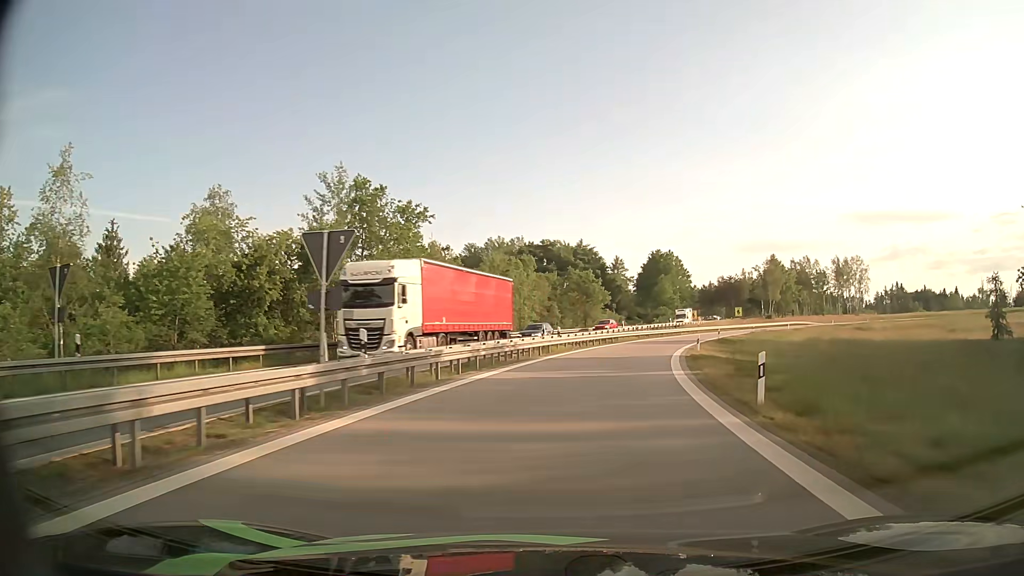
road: motorway_link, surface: asphalt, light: Day
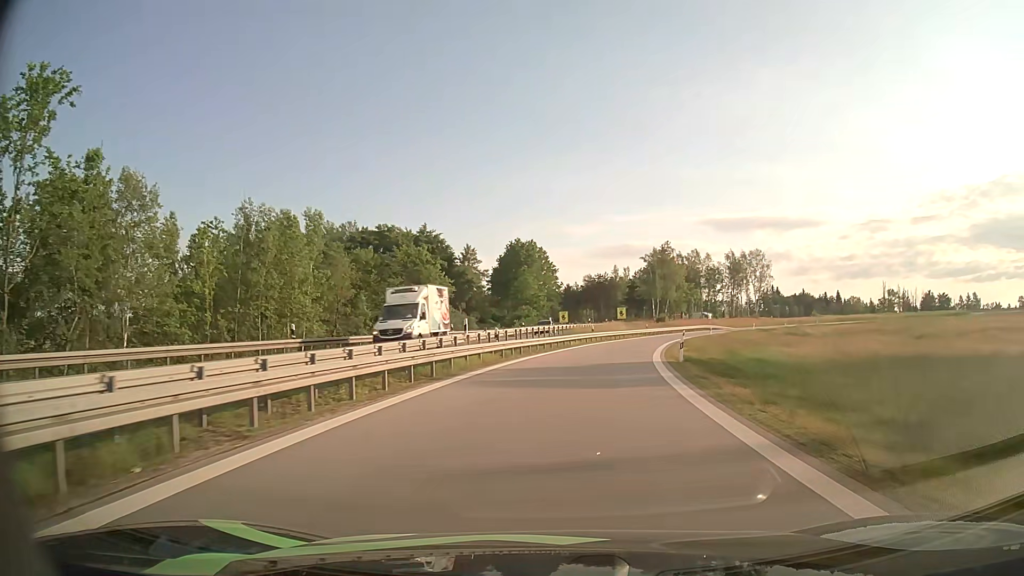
(+3.7, +32.6) m; +12°
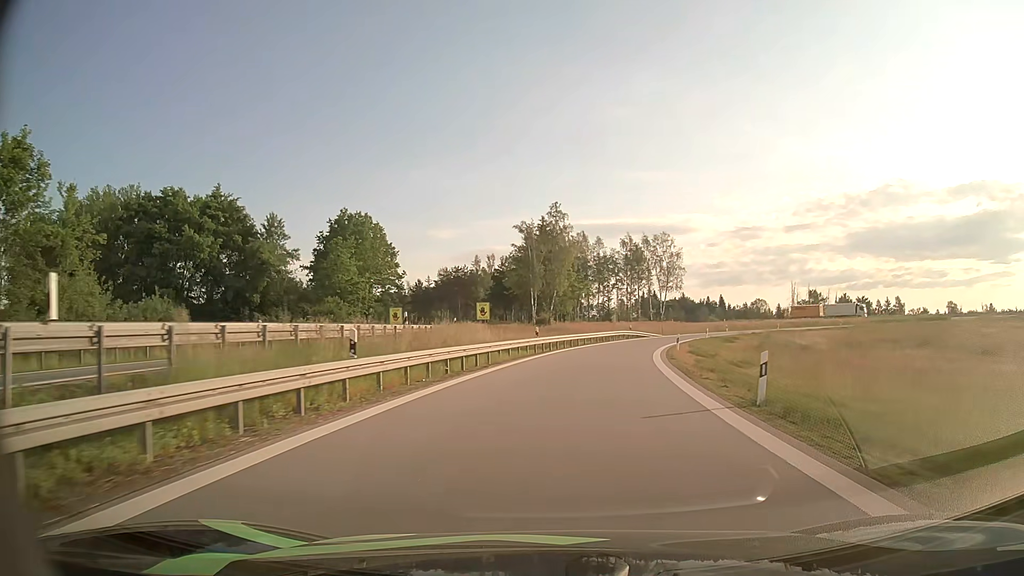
(+4.3, +41.9) m; +12°
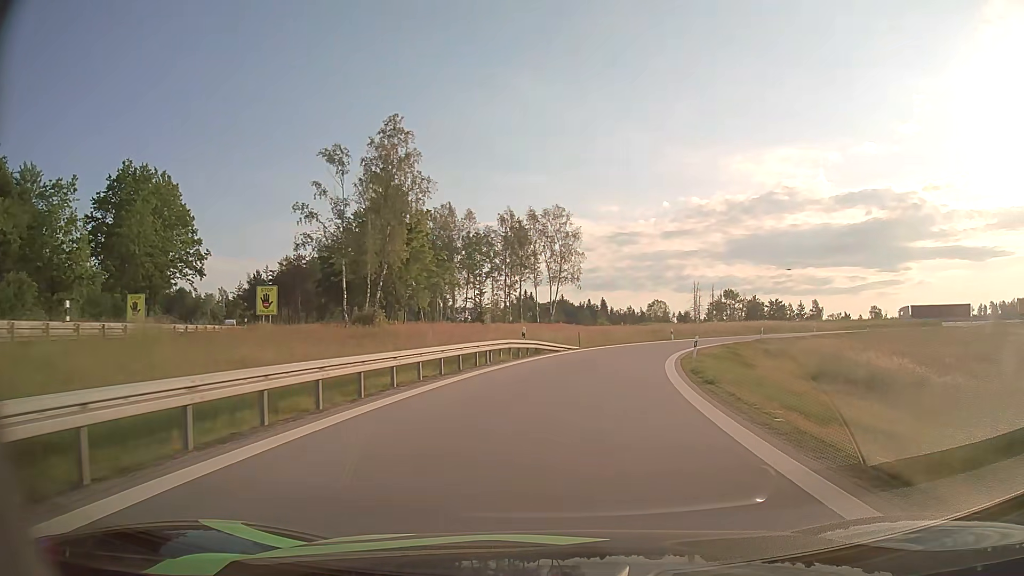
(+2.9, +34.1) m; +11°
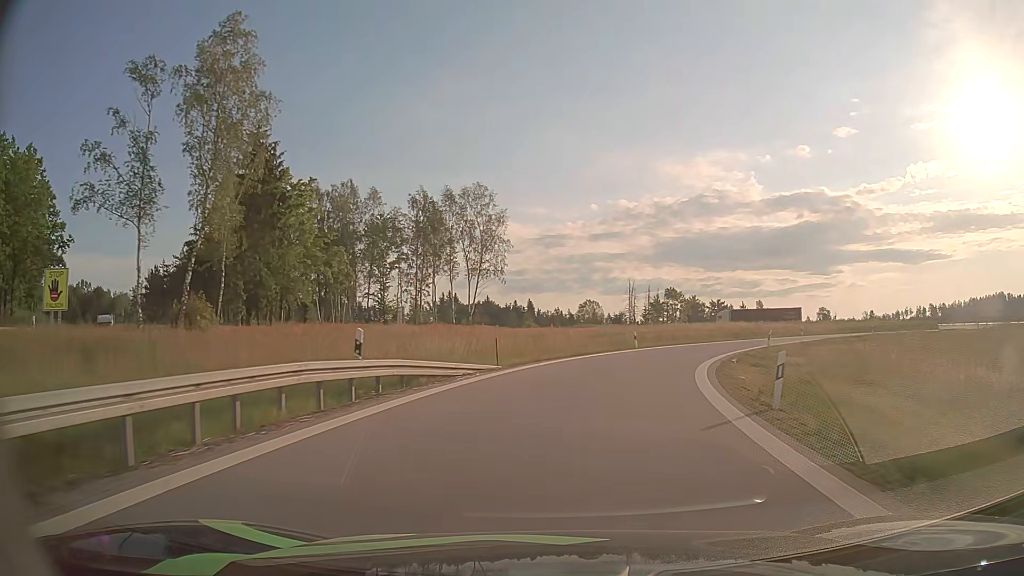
(+0.9, +16.9) m; +6°
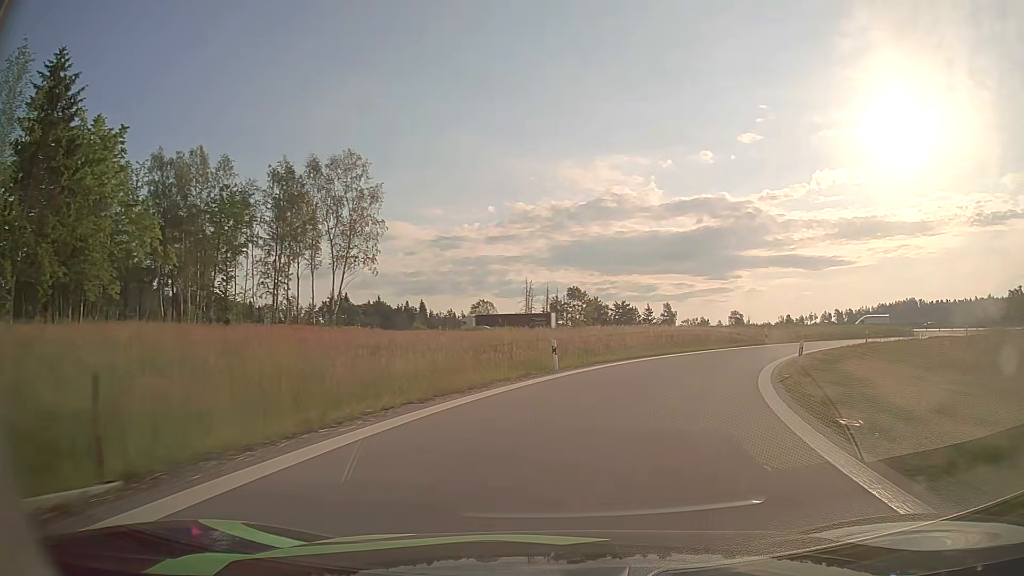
(+1.1, +16.4) m; +8°
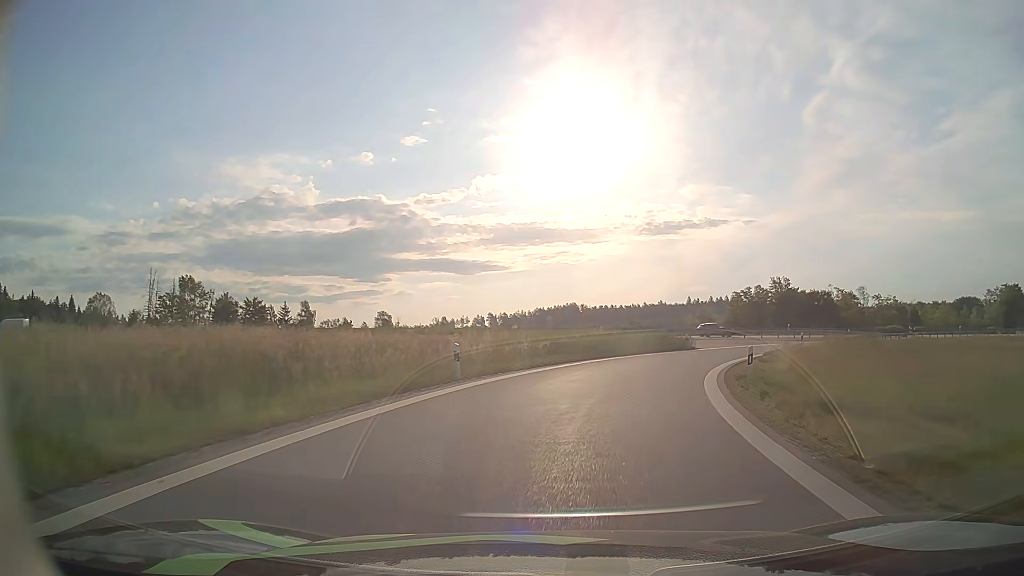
(+7.6, +28.2) m; +30°
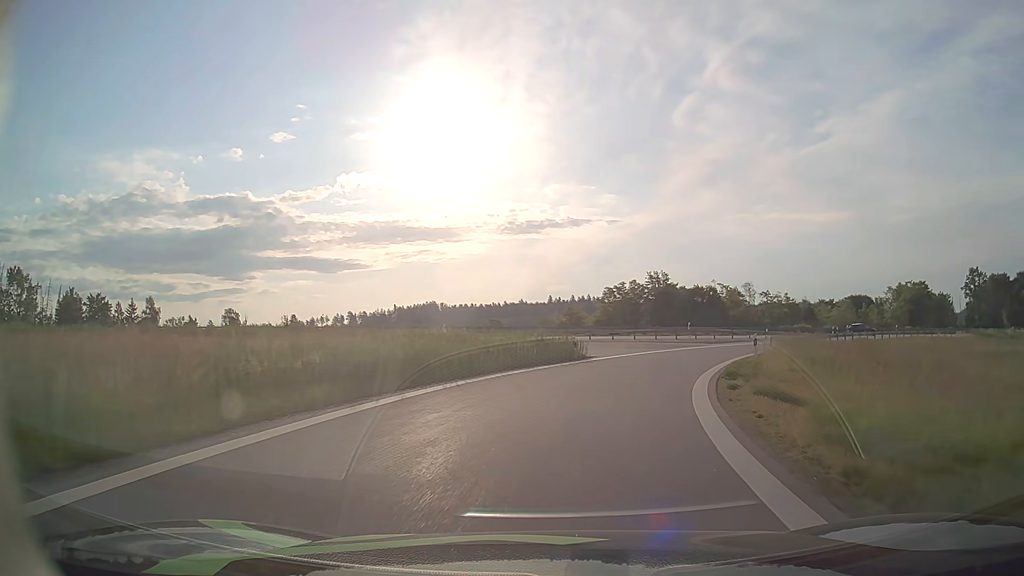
(+1.5, +14.0) m; +12°
(+1, +10) (+3, +20) (+6, +29) (+10, +38) (+16, +46) (+23, +54) (+30, +60) (+38, +66) (+47, +71) (+56, +76) m
